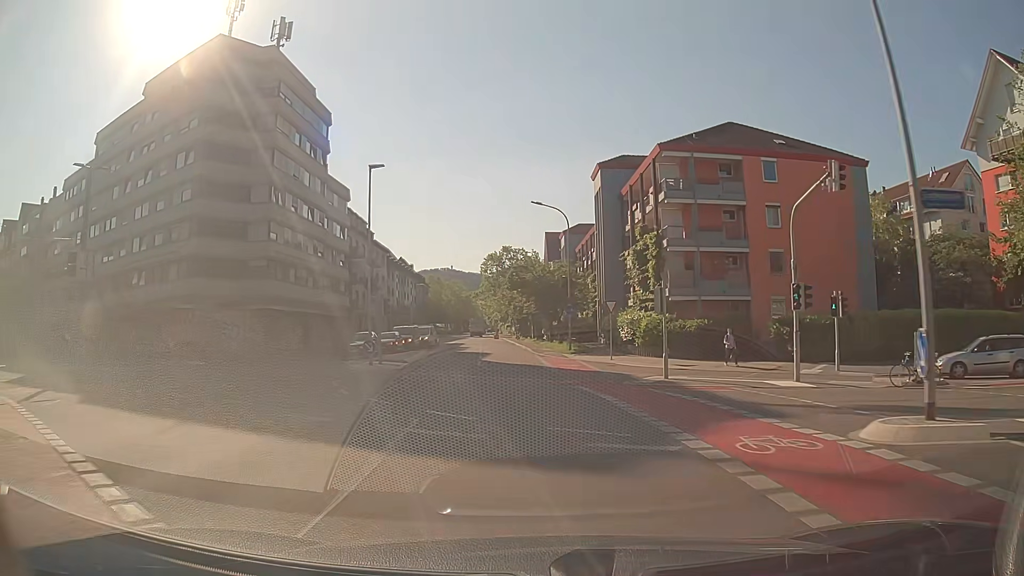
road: secondary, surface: asphalt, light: Day
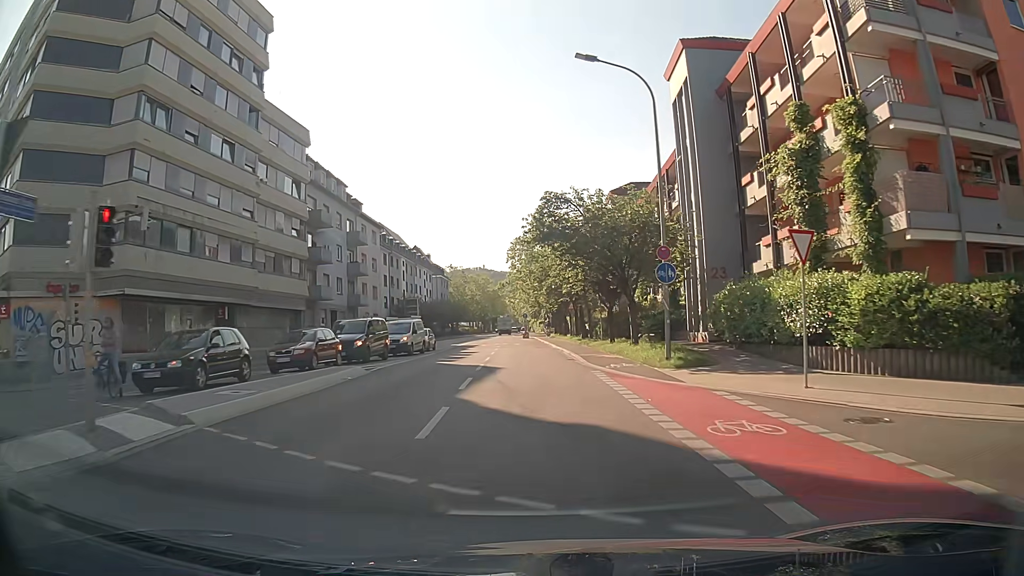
(-0.7, +22.2) m; -3°
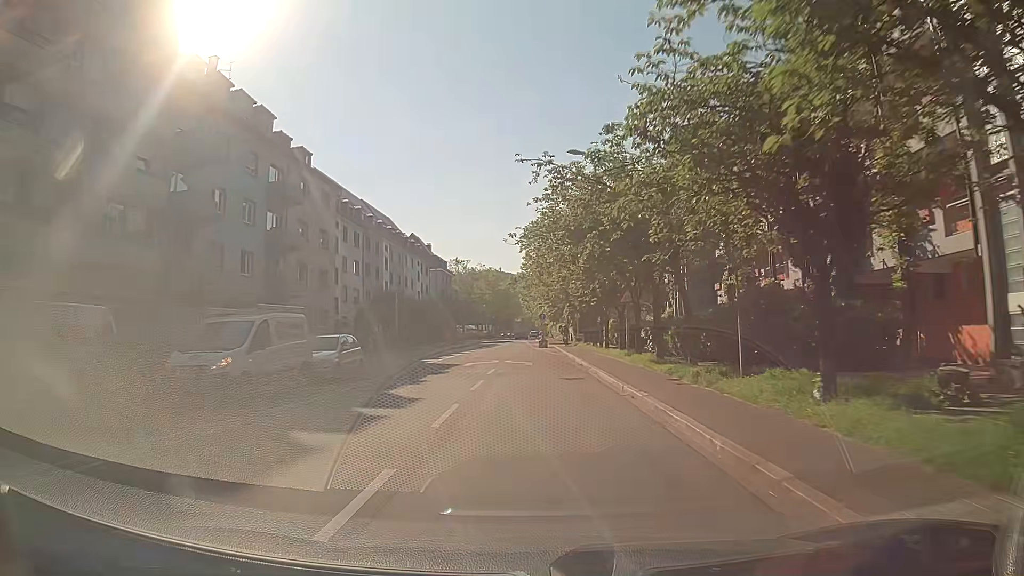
(-0.2, +22.5) m; -2°
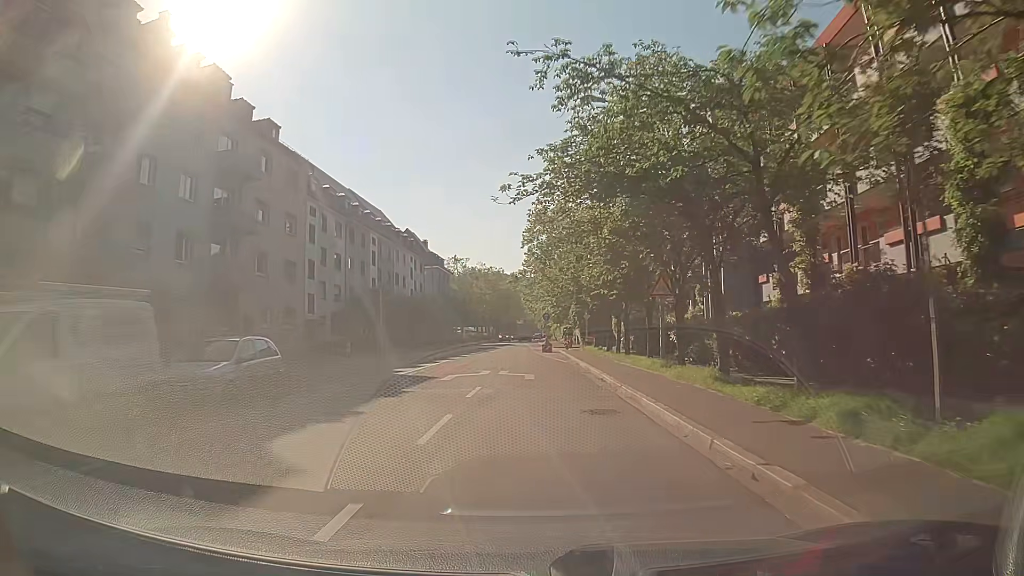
(+0.1, +7.4) m; +1°
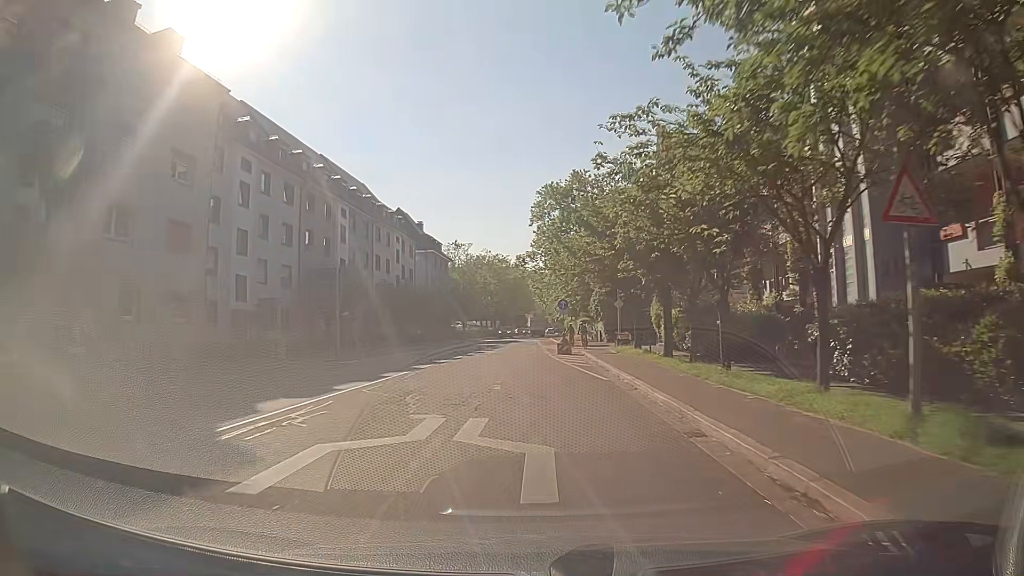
(-0.2, +14.7) m; -2°
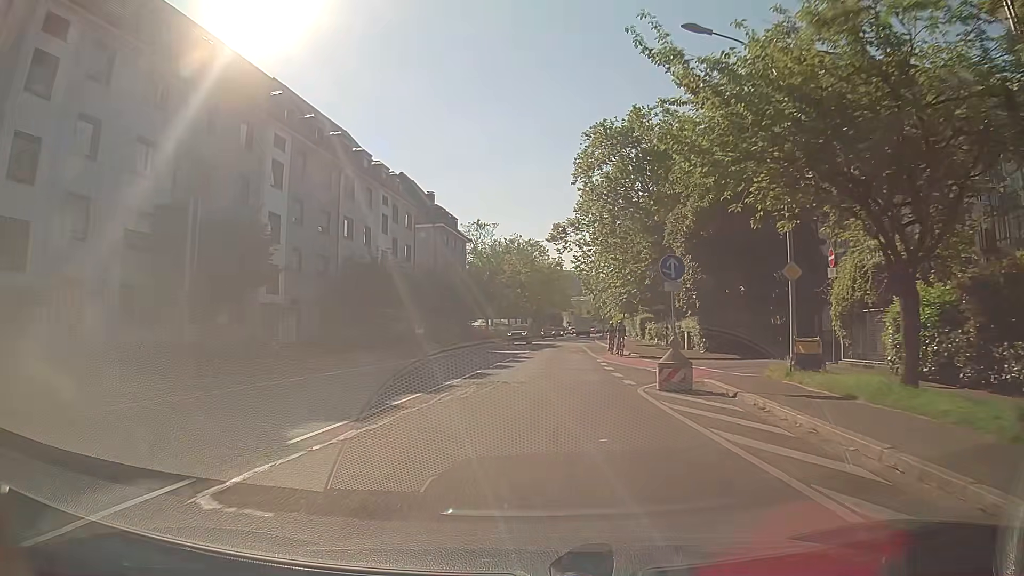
(-0.3, +21.7) m; -2°
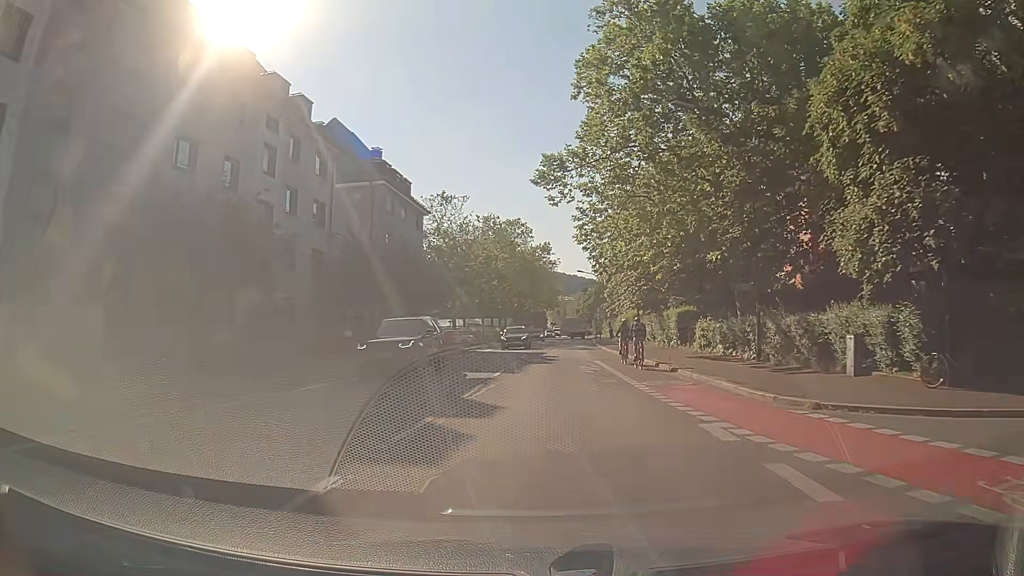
(+0.2, +20.6) m; +2°
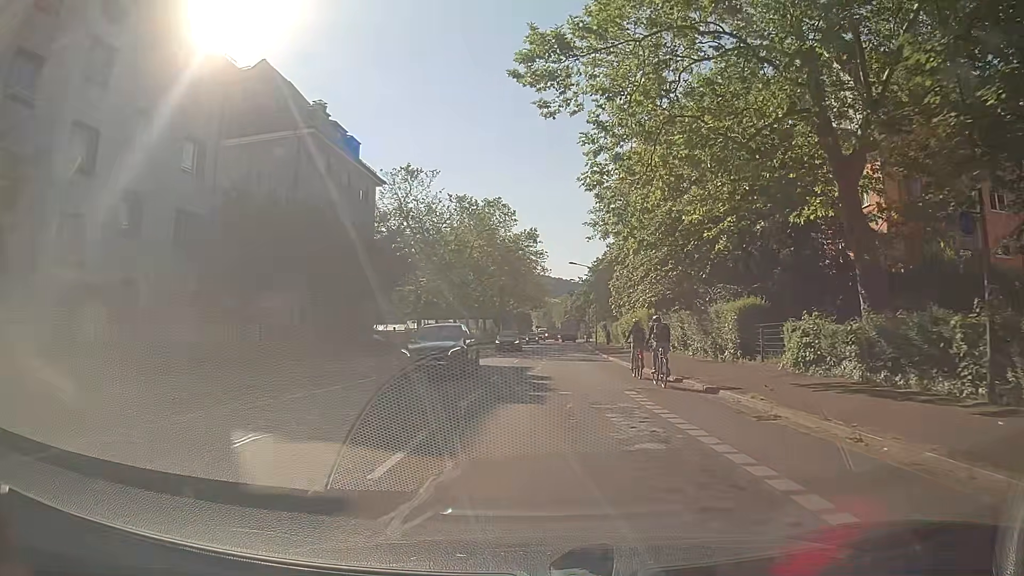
(0.0, +13.6) m; 0°
(0, +10) (0, +20) (+1, +30) (+1, +40) (+1, +50) (+2, +60) (+3, +70) (+4, +80) (+5, +90) (+6, +100) m
